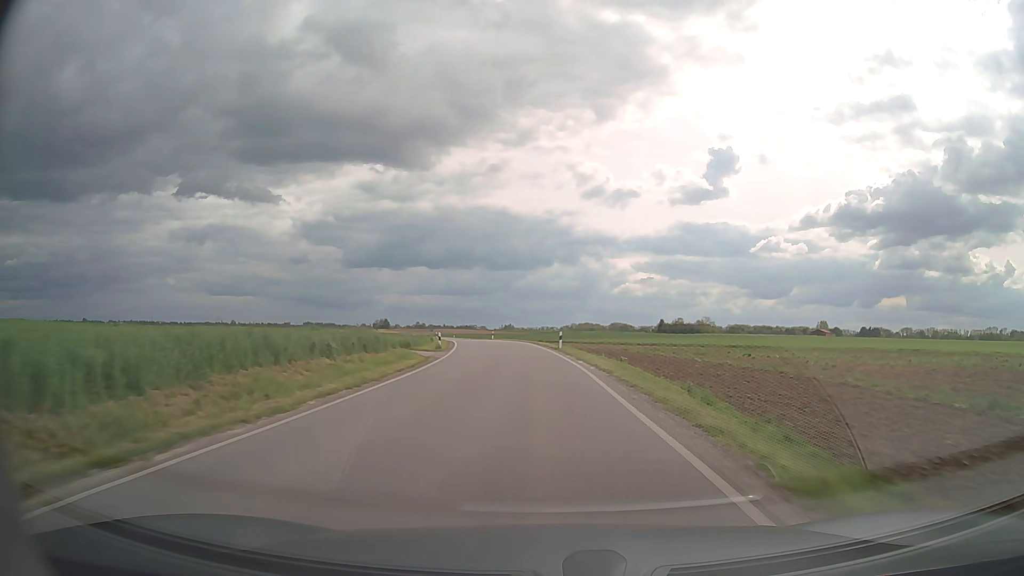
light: Day
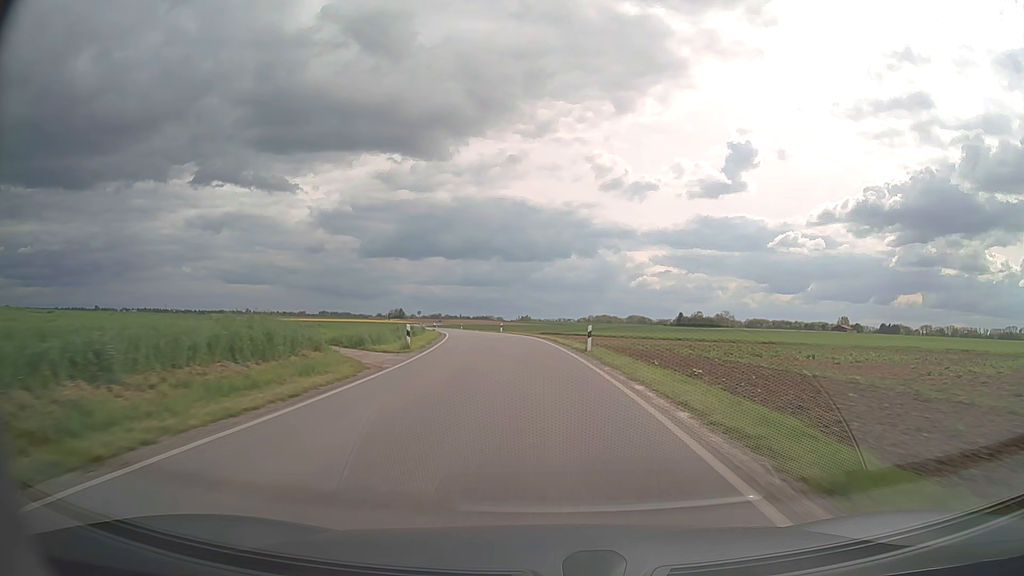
(-0.1, +12.8) m; -1°
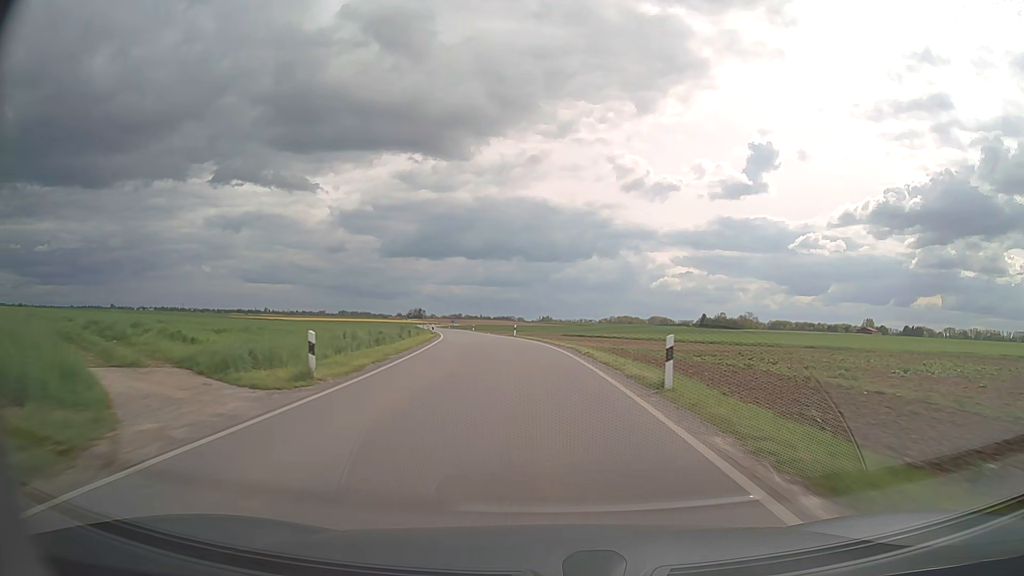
(-0.2, +12.6) m; -2°
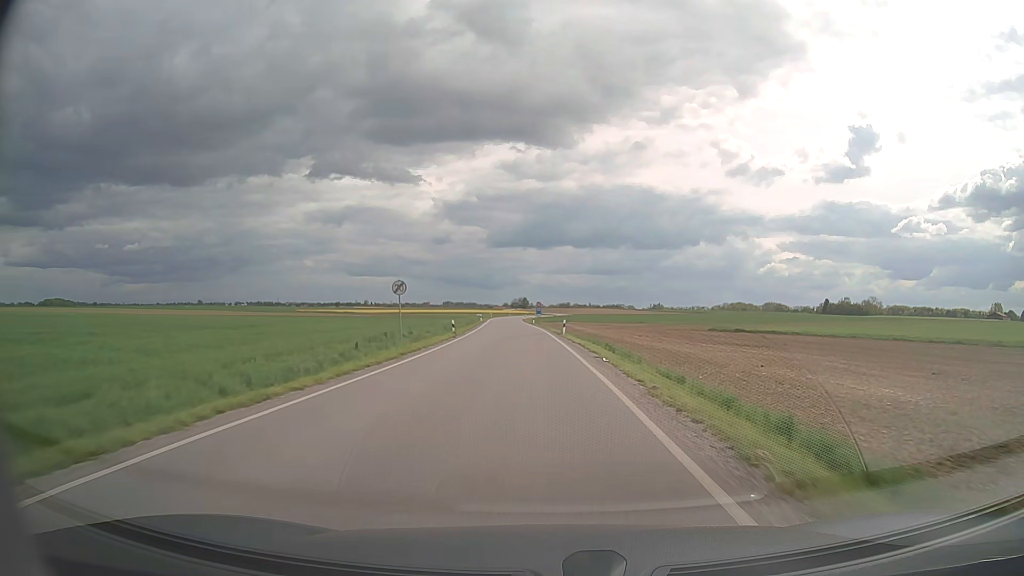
(-4.9, +57.8) m; -9°
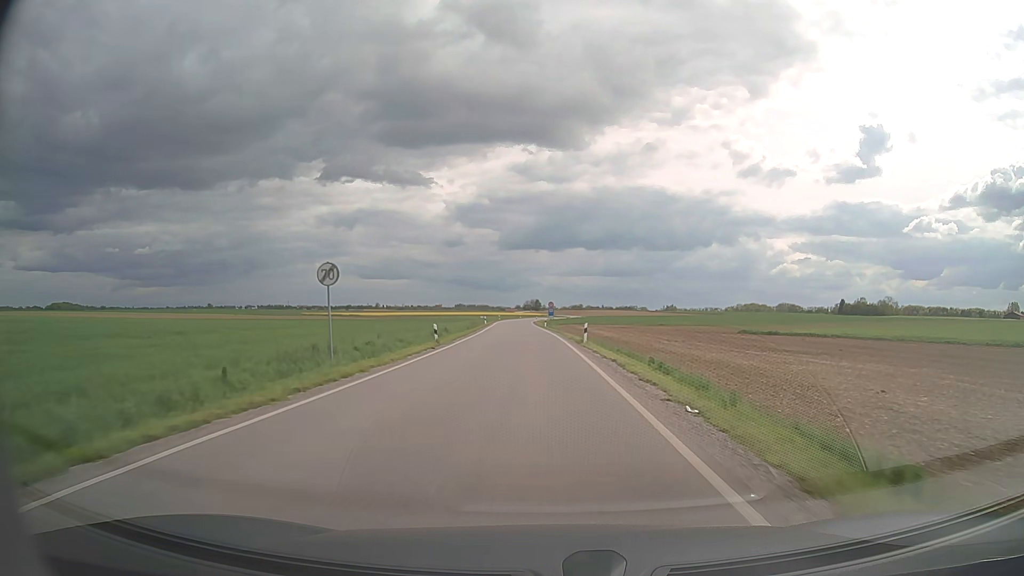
(-0.1, +10.7) m; -1°
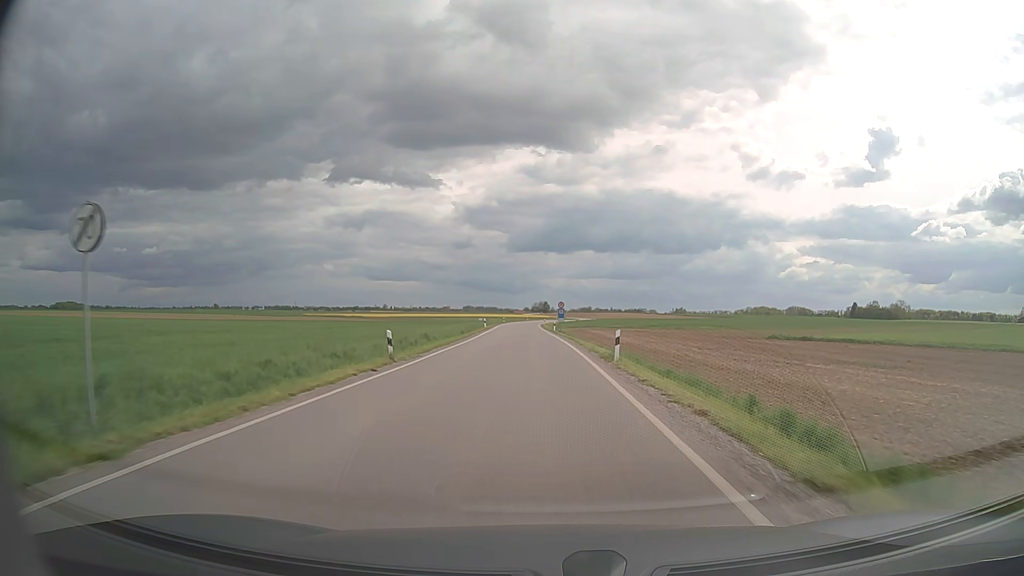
(-0.1, +10.5) m; -1°
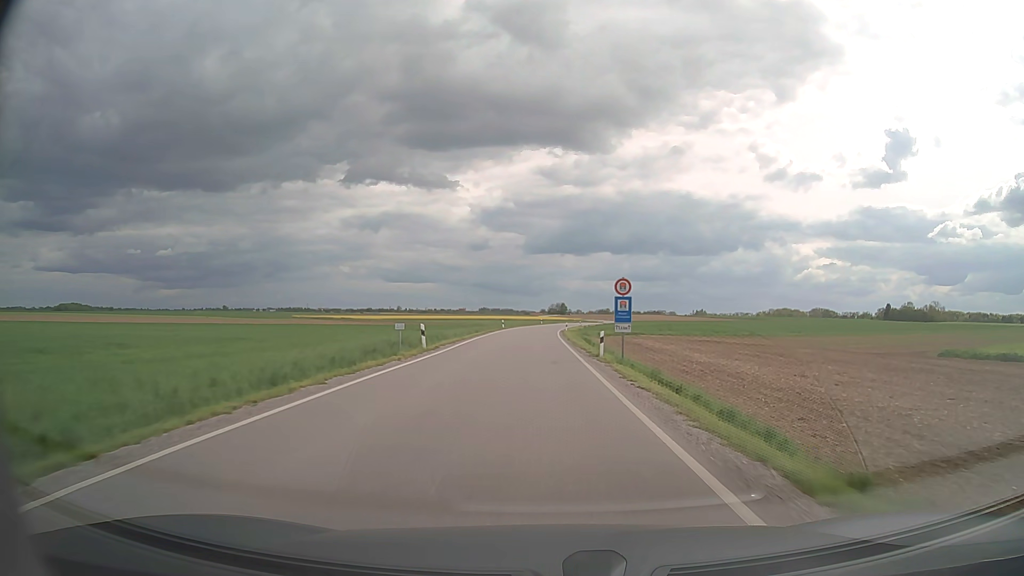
(-0.6, +41.0) m; -1°
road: secondary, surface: asphalt
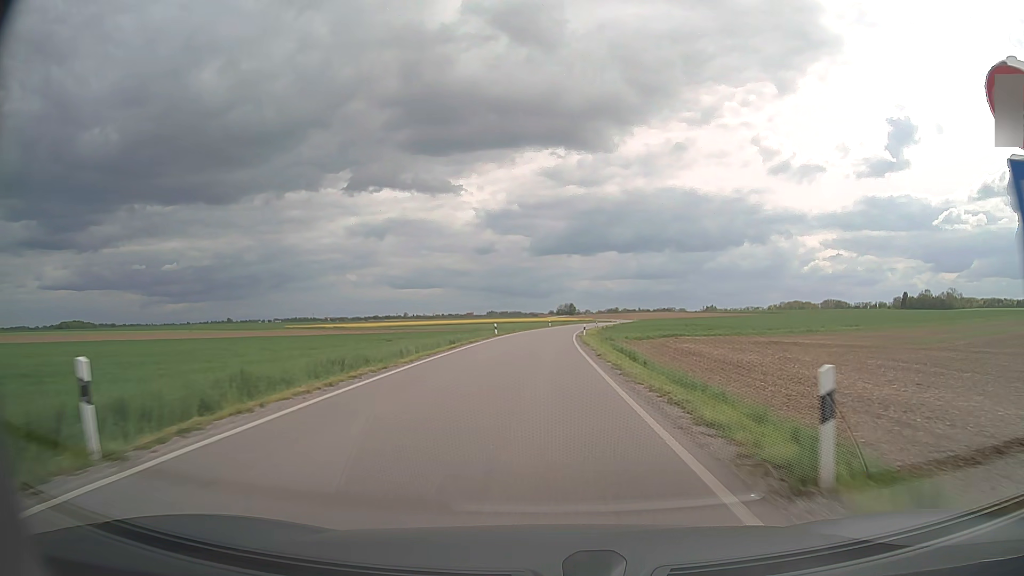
(-0.1, +20.6) m; -1°
(0, +10) (0, +20) (0, +30) (0, +40) (0, +50) (+1, +60) (+1, +70) (+2, +80) (+3, +90) (+5, +100) m
